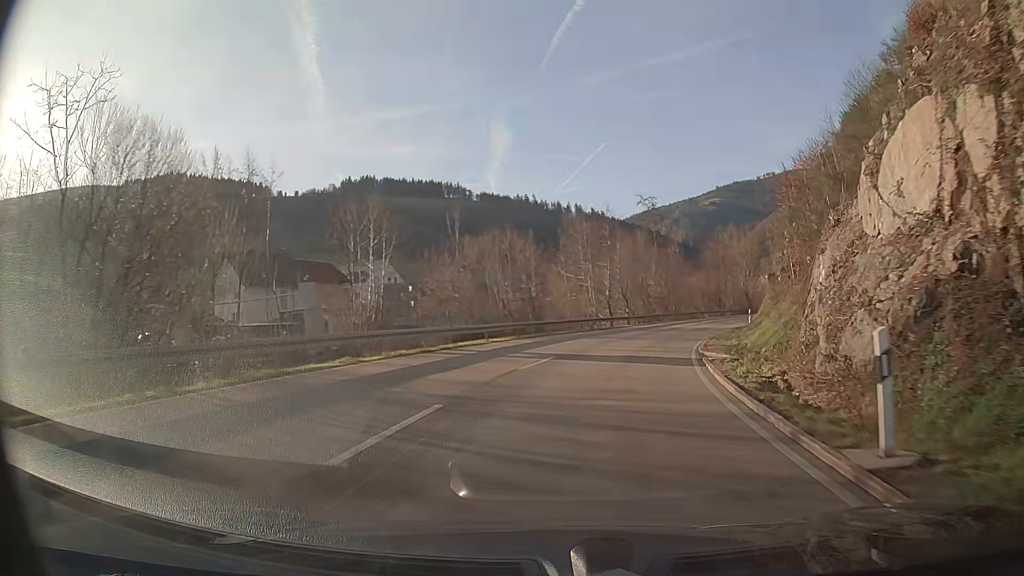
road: secondary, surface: asphalt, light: Day
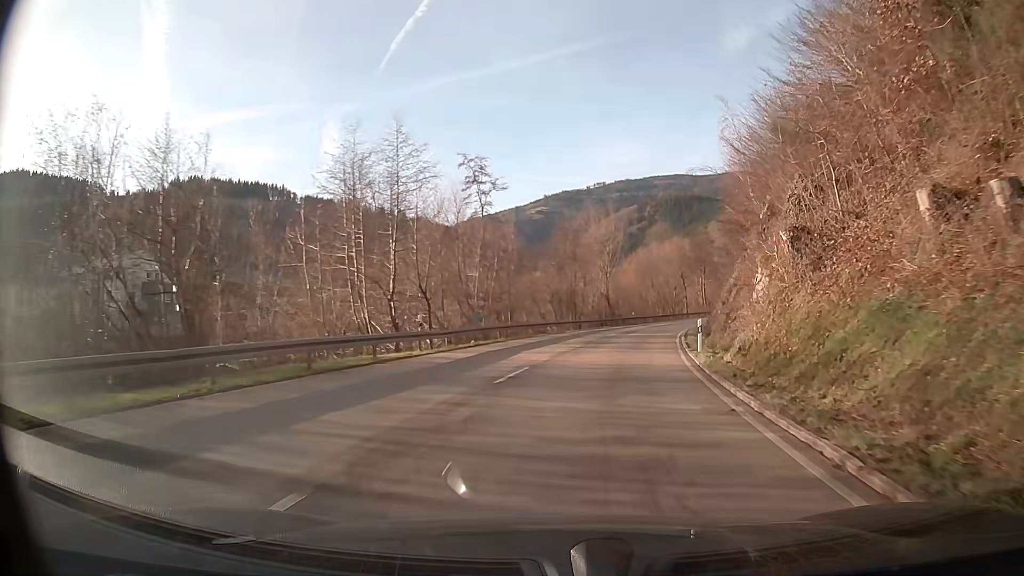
(+3.7, +28.5) m; +15°
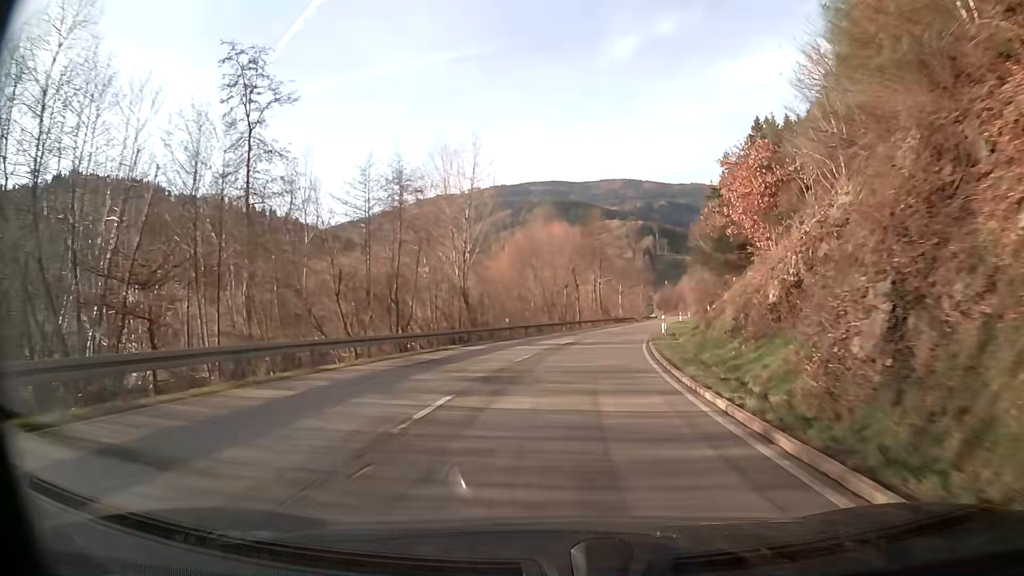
(+2.8, +29.6) m; +10°
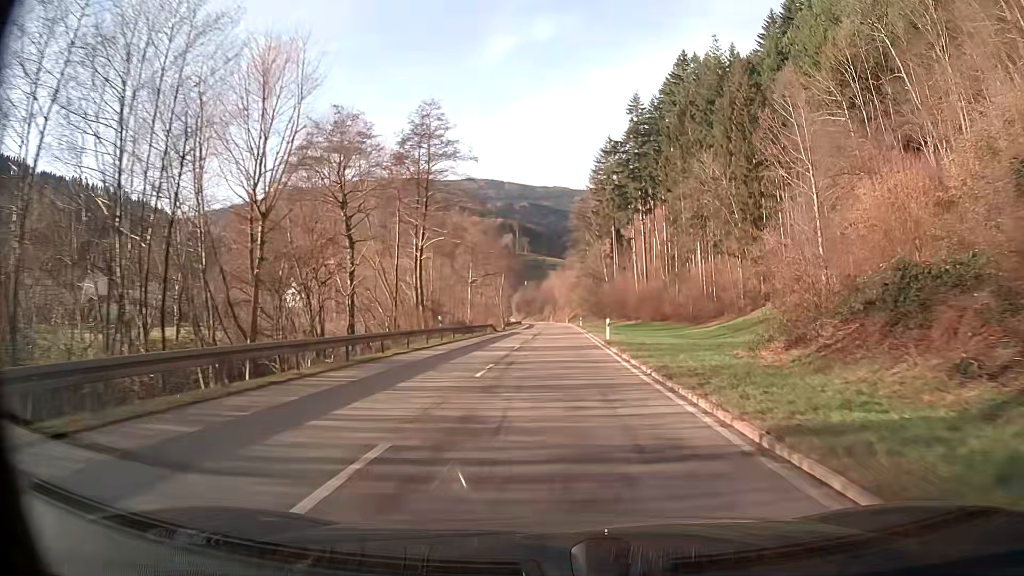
(+5.8, +52.0) m; +11°
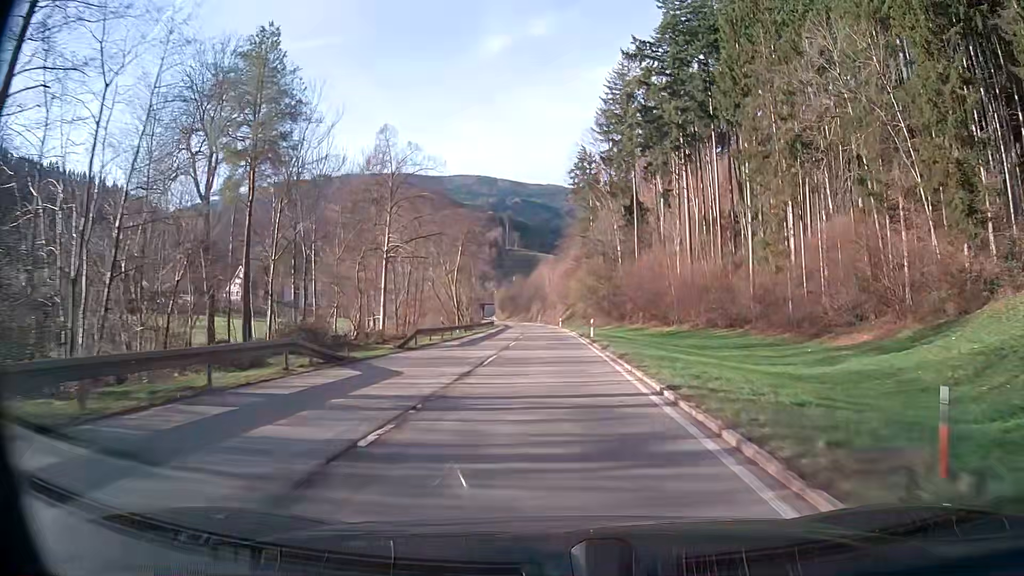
(+0.5, +44.3) m; +1°
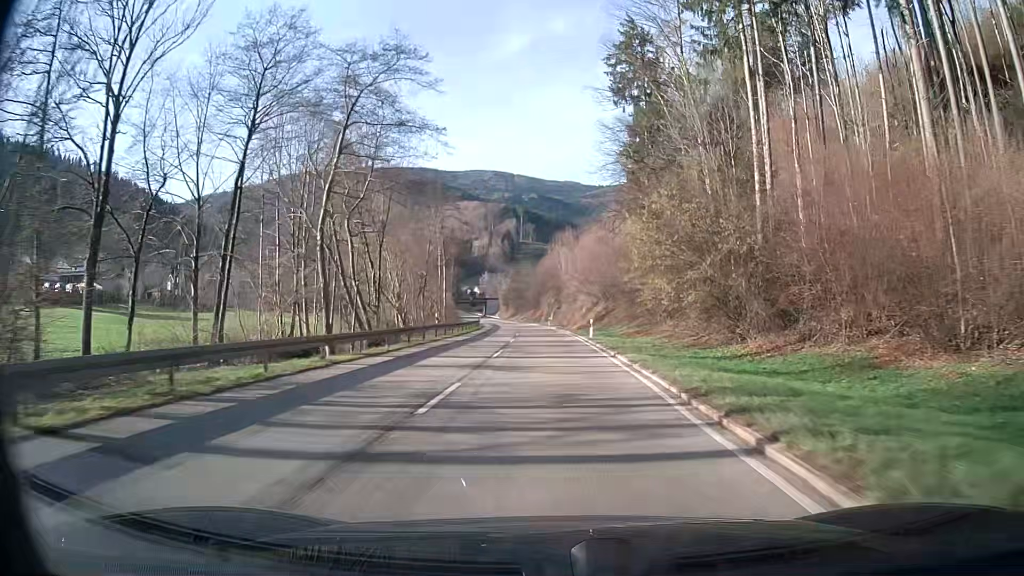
(-0.3, +46.2) m; -1°
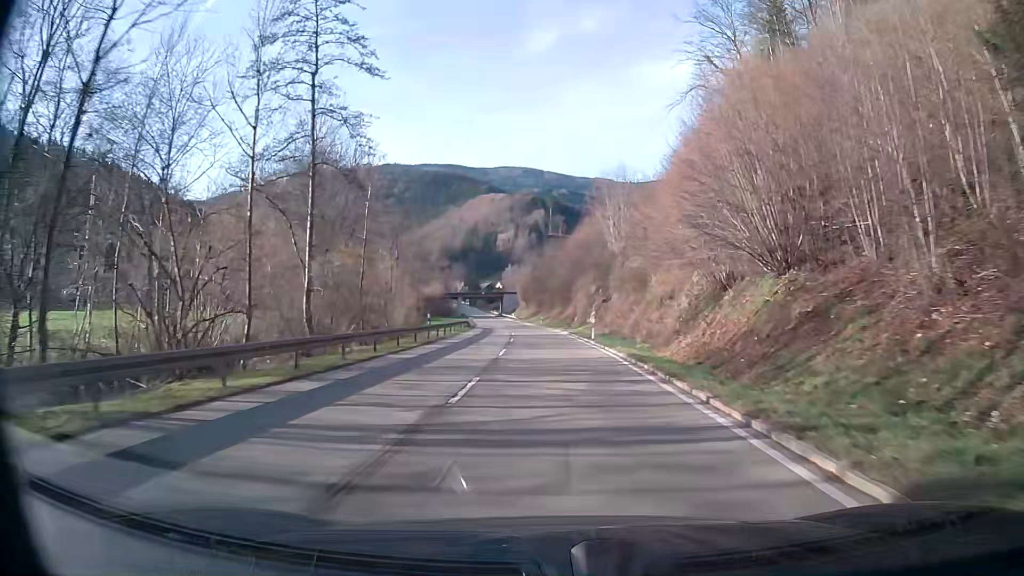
(-1.1, +47.0) m; -3°
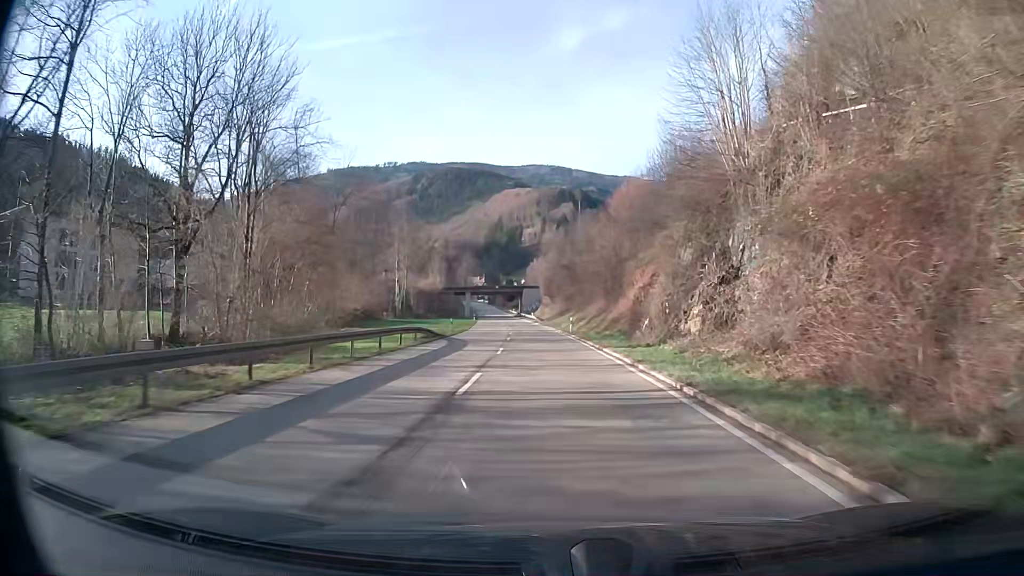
(-0.7, +35.1) m; -2°
